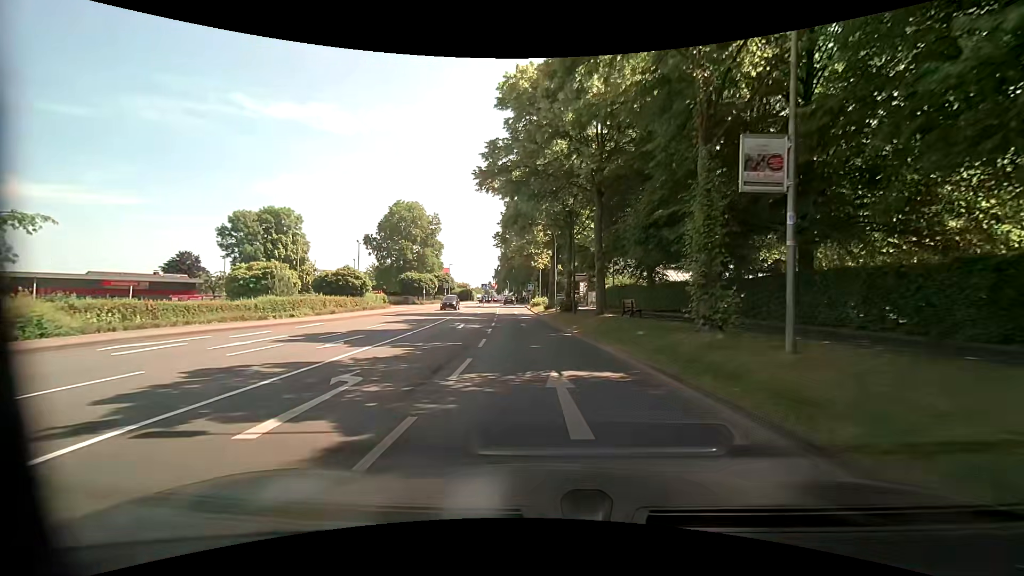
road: residential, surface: asphalt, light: Day
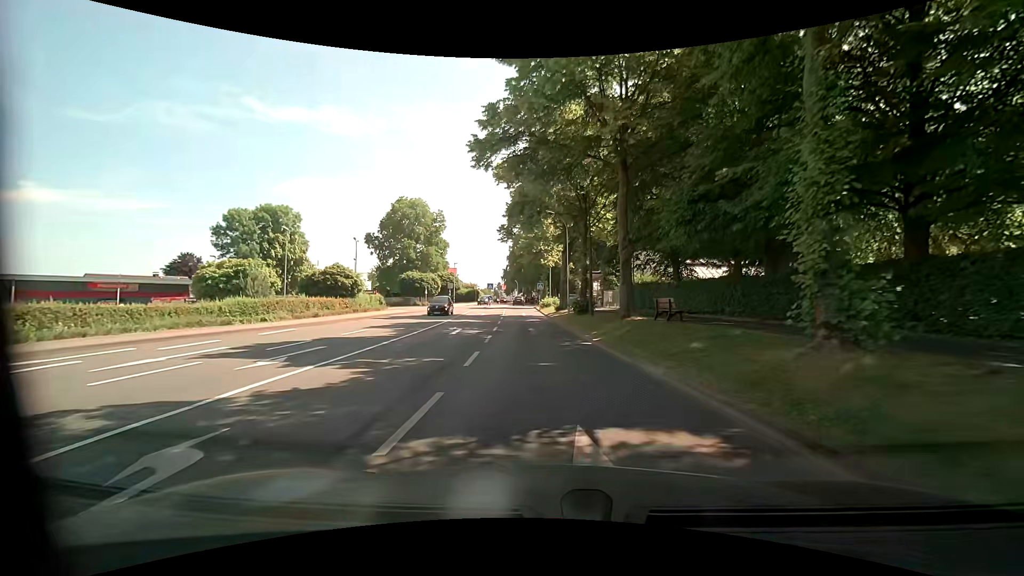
(-0.1, +4.5) m; -1°
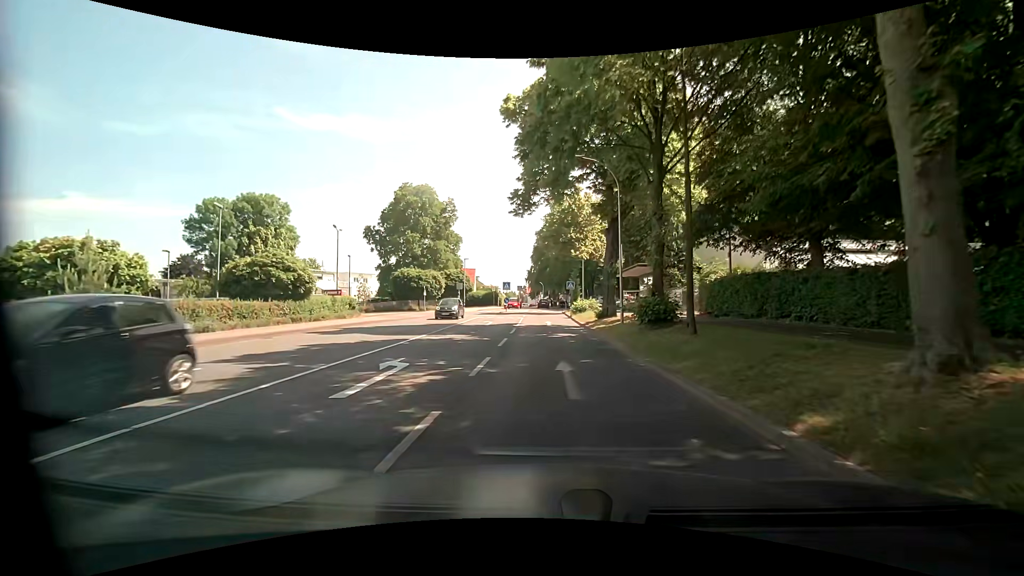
(-0.3, +13.6) m; -4°
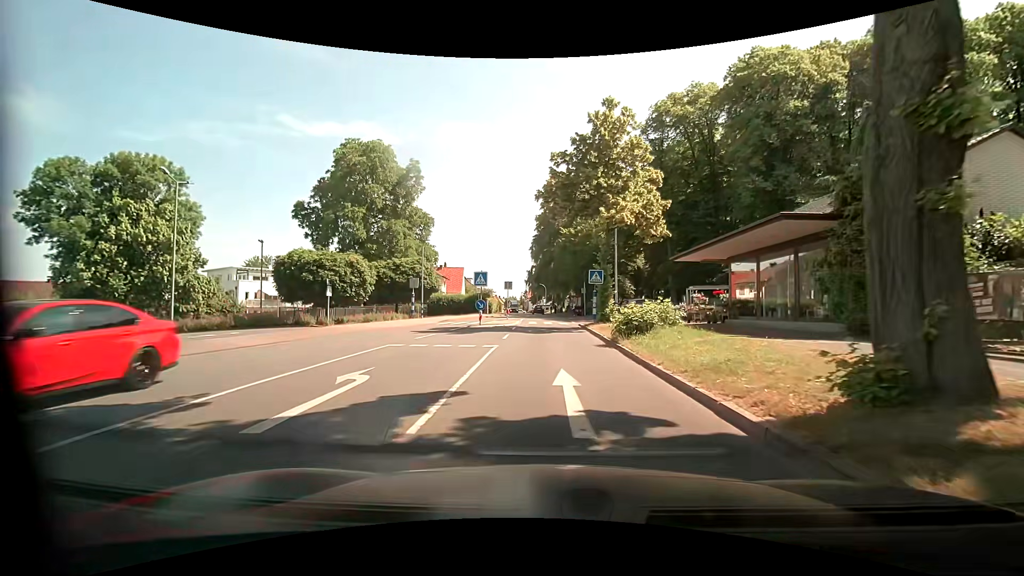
(+0.5, +22.2) m; +1°
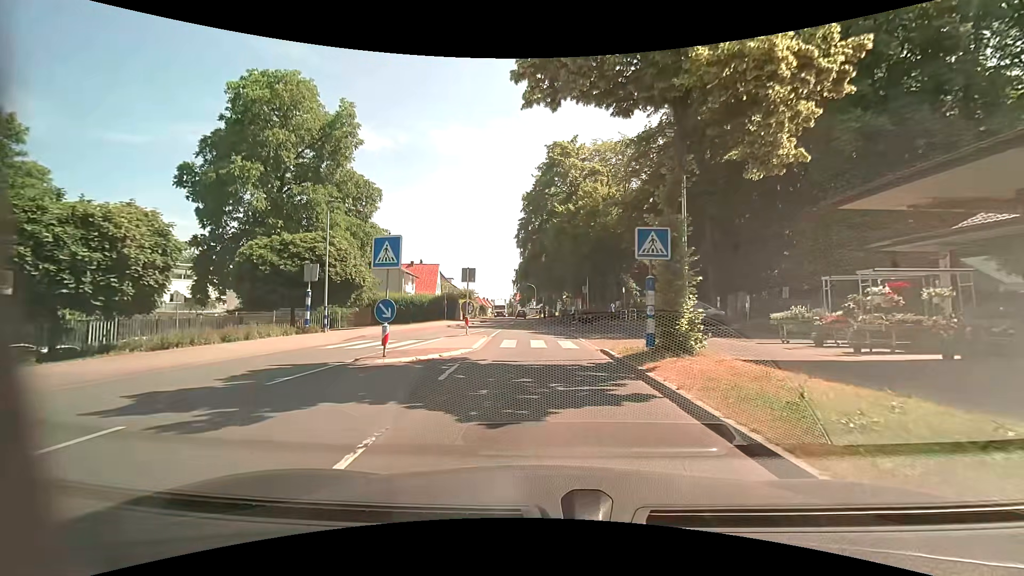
(-0.1, +15.7) m; -1°
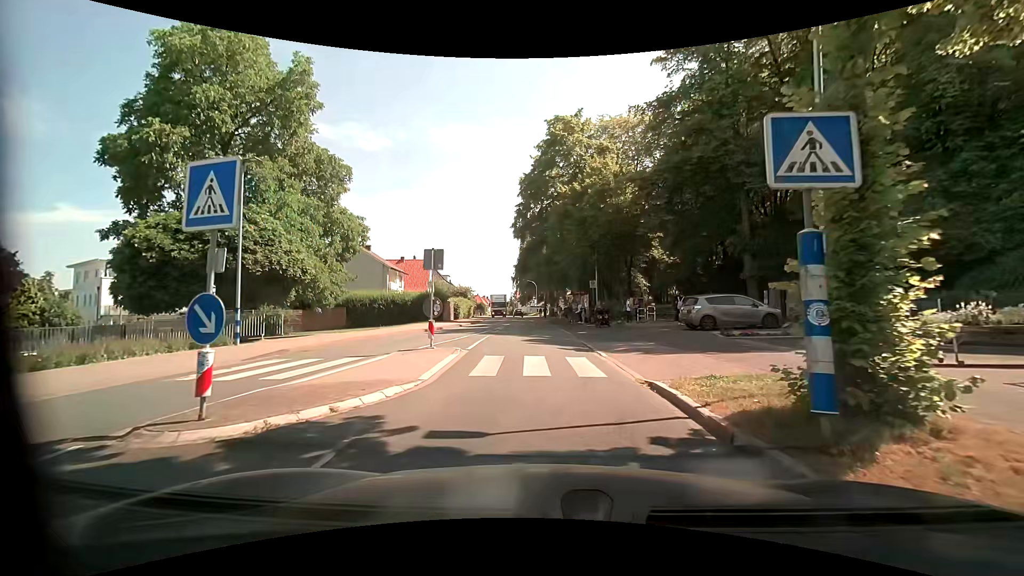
(+0.1, +6.5) m; +1°
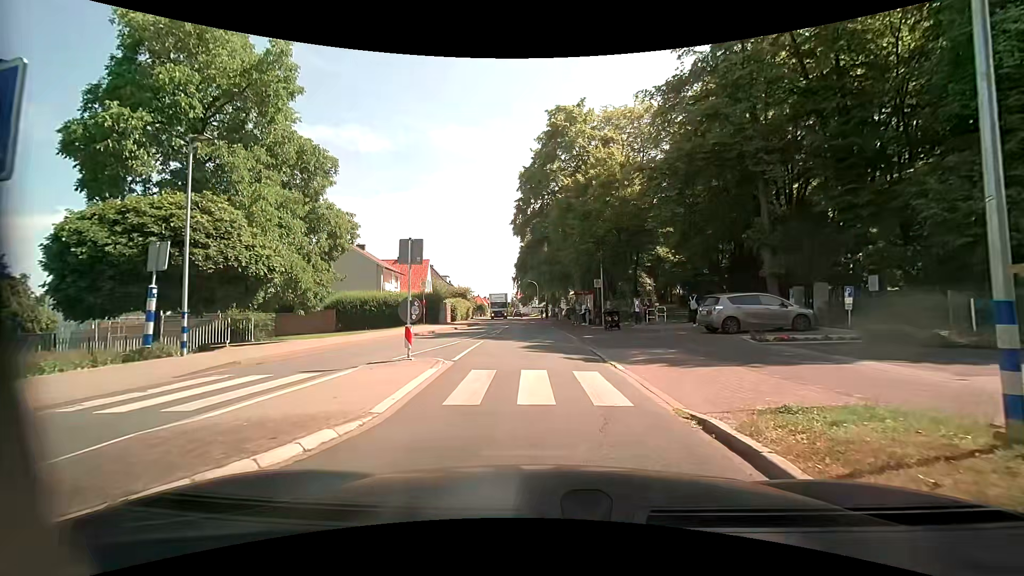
(0.0, +2.4) m; -1°
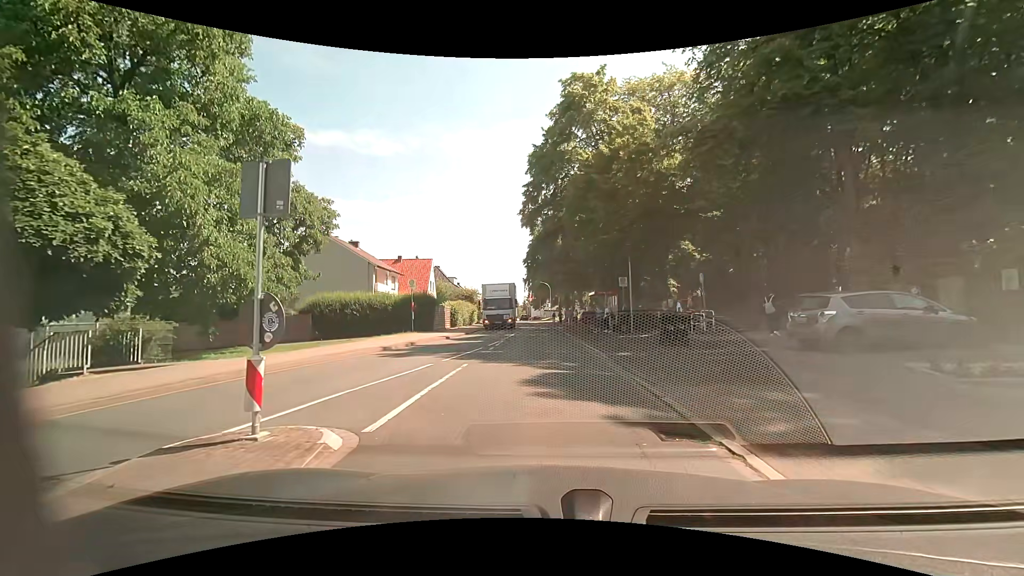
(+0.1, +6.6) m; -2°
(0, +10) (0, +20) (0, +30) (0, +40) (0, +50) (0, +60) (-1, +70) (-1, +80) (-1, +90) (-2, +100) m
